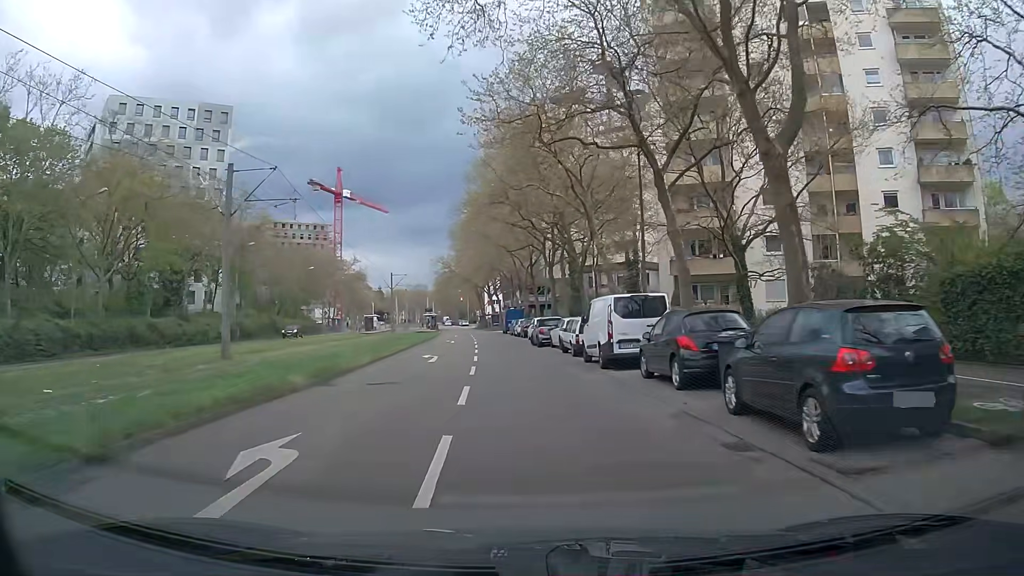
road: tertiary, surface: asphalt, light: Day
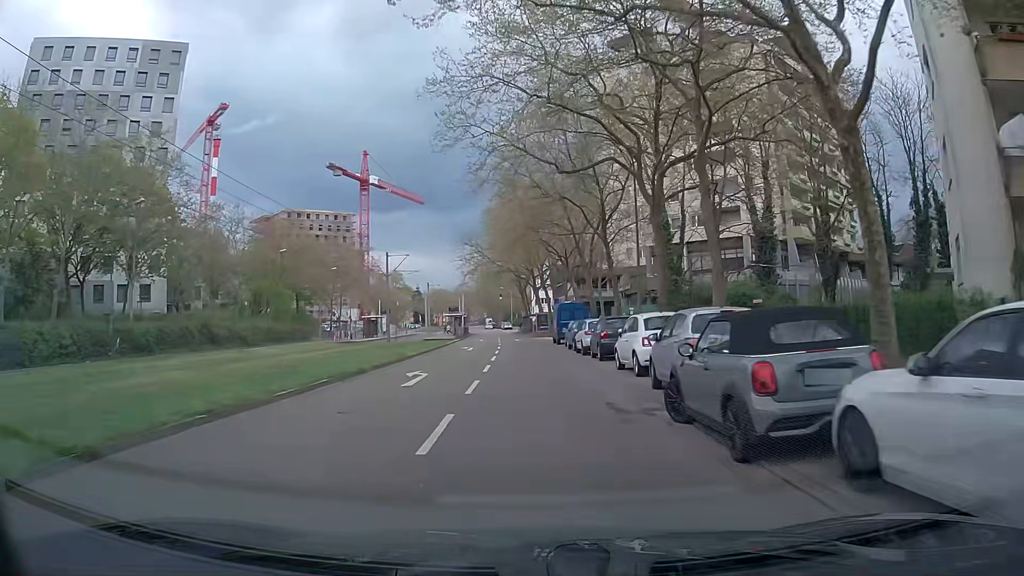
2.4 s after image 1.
(-1.6, +28.0) m; -5°
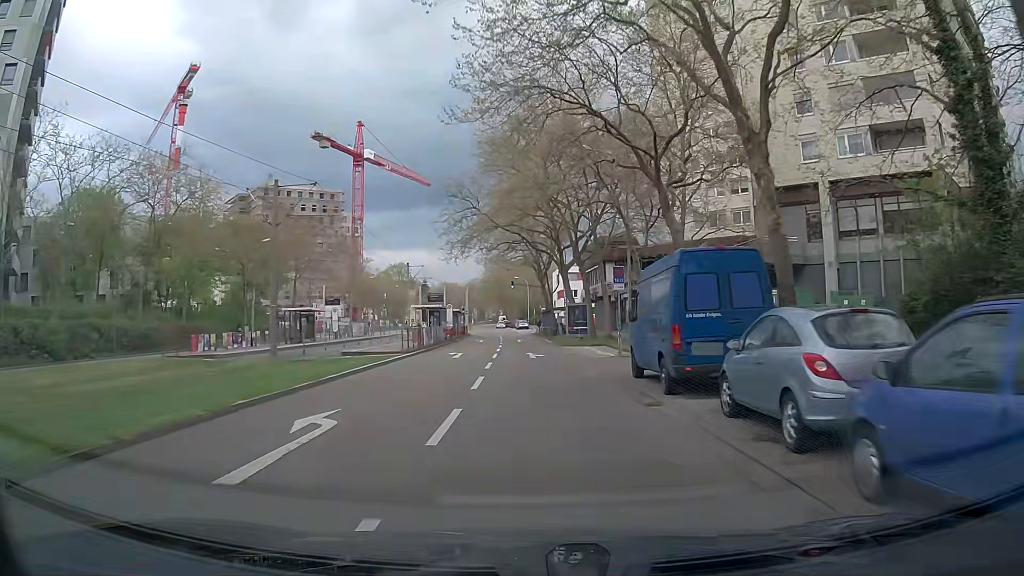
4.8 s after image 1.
(-0.4, +29.5) m; -2°
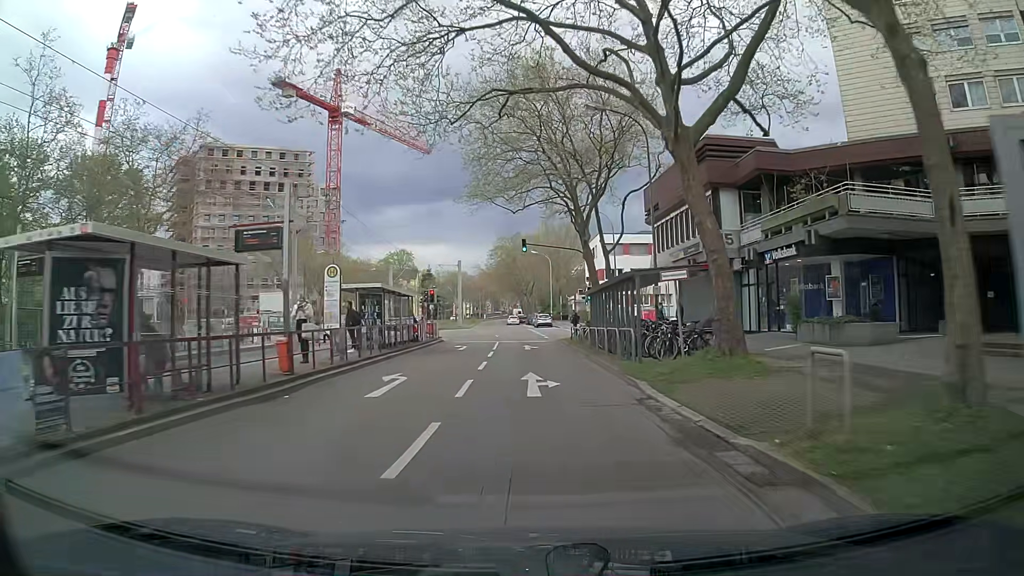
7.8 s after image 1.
(-0.6, +37.7) m; -1°
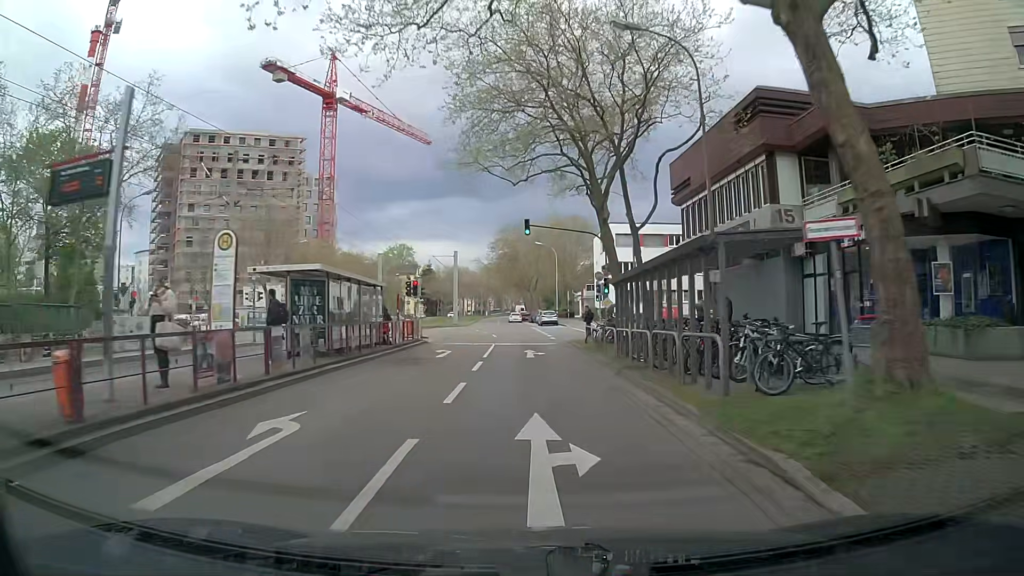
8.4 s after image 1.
(-0.1, +7.5) m; -1°
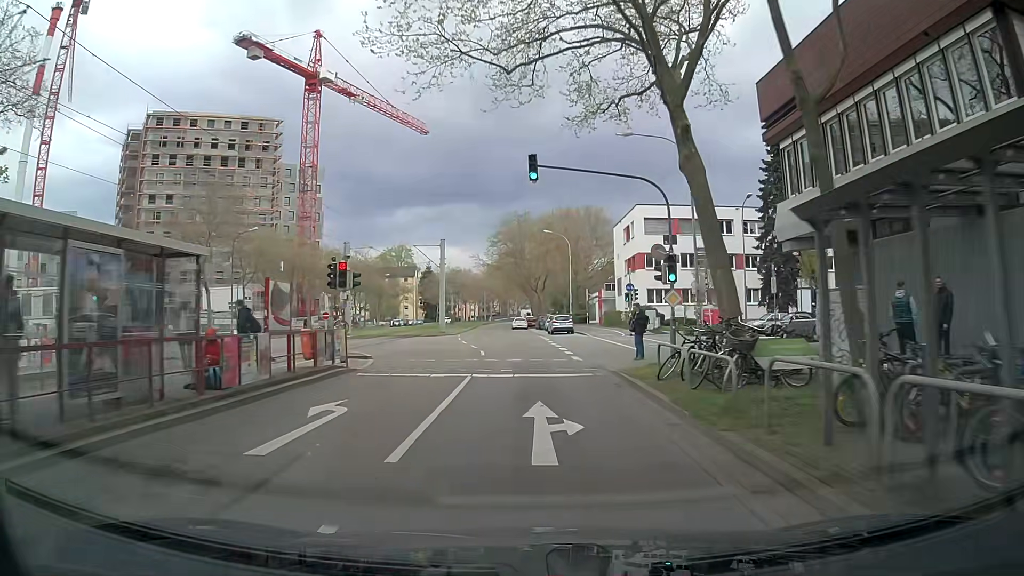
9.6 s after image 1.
(0.0, +14.9) m; -1°
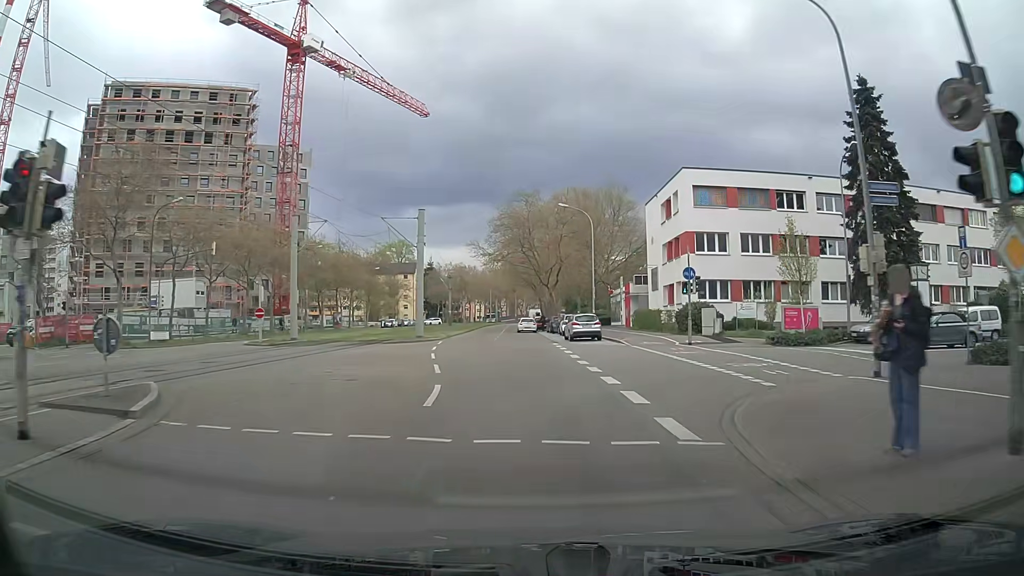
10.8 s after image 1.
(0.0, +14.9) m; 0°
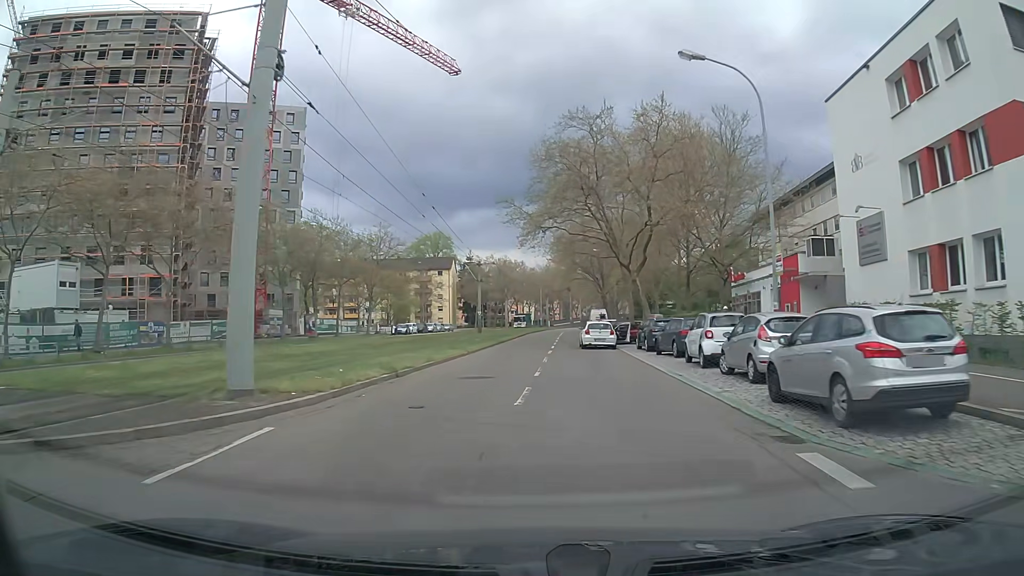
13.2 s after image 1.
(-0.8, +29.1) m; -4°
(0, +10) (0, +20) (0, +30) (0, +40) (0, +50) (+1, +60) (+1, +70) (+2, +80) (+2, +90) (+3, +100) m
